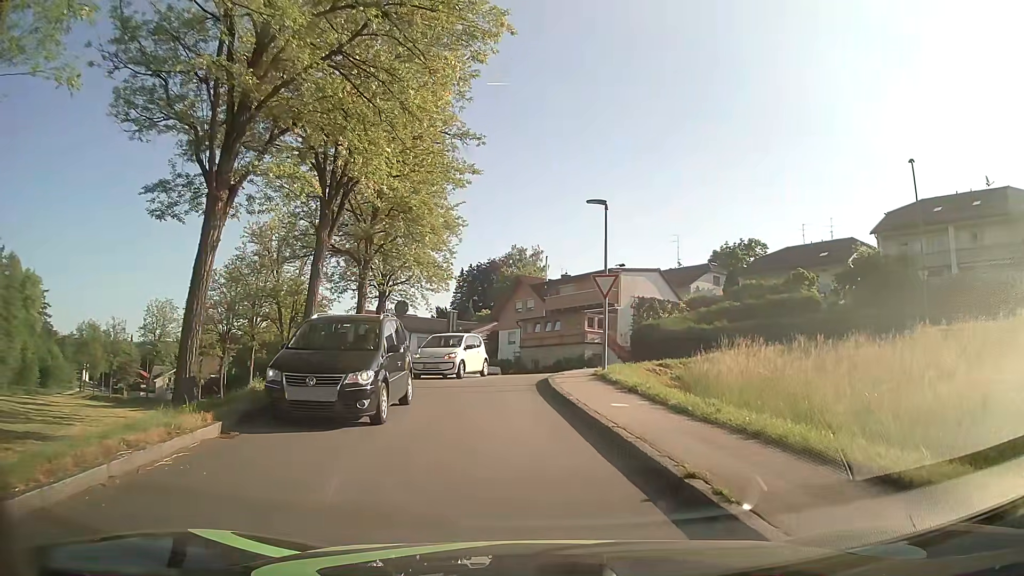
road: residential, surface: asphalt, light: Day
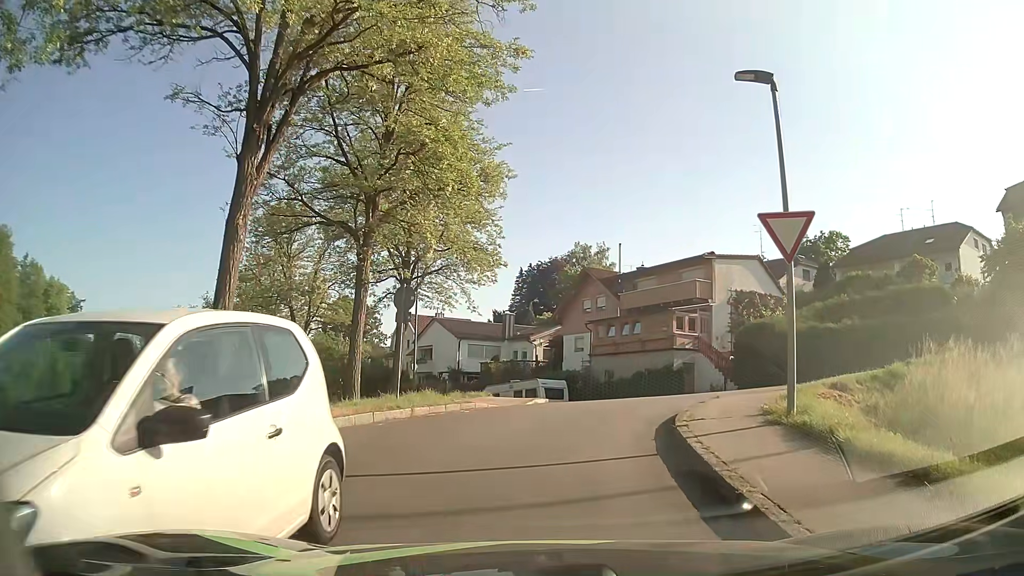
(-0.4, +10.0) m; -6°
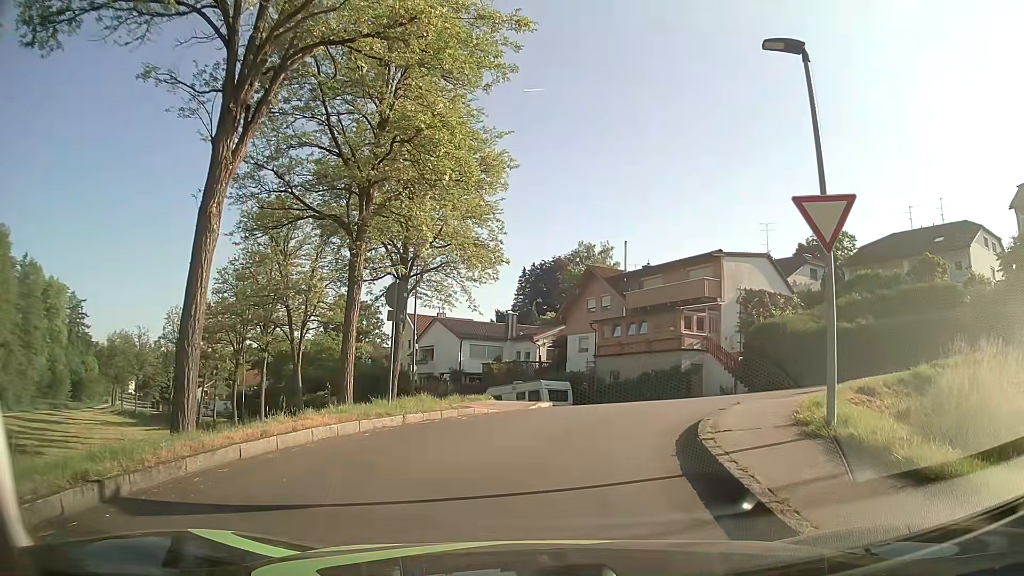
(0.0, +1.1) m; +1°
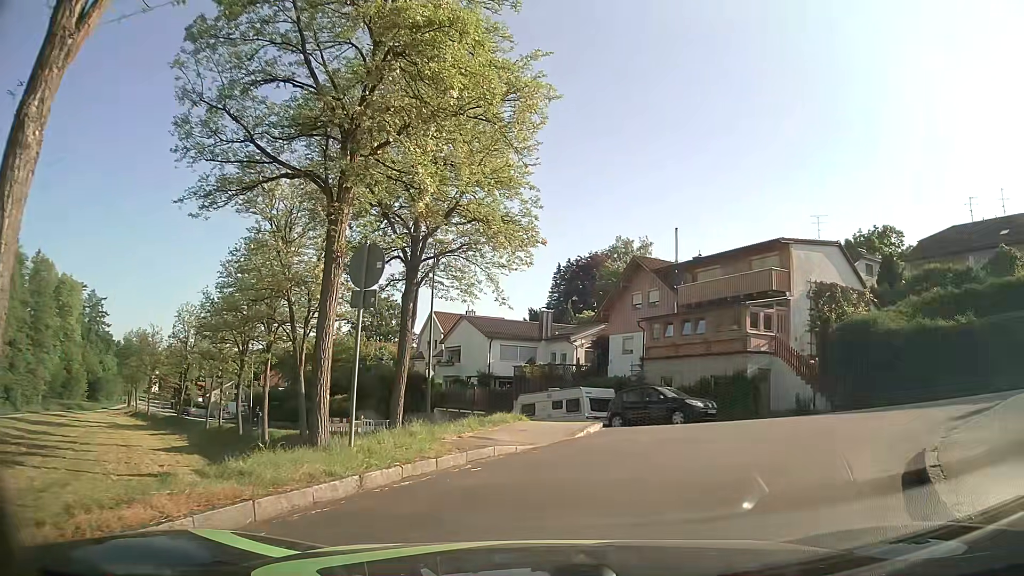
(-0.3, +5.8) m; -3°
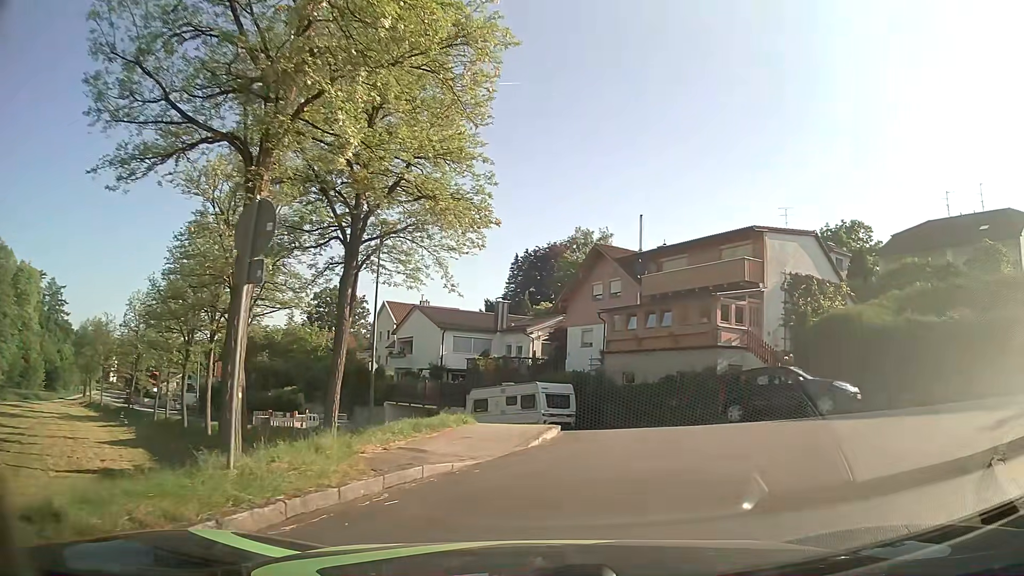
(+0.1, +2.2) m; +5°
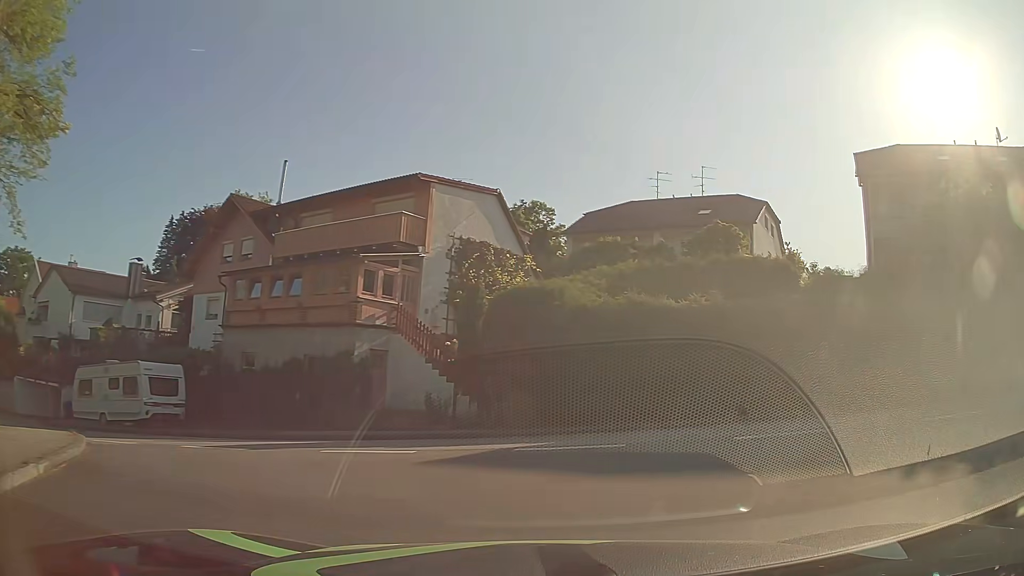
(+1.5, +6.7) m; +29°
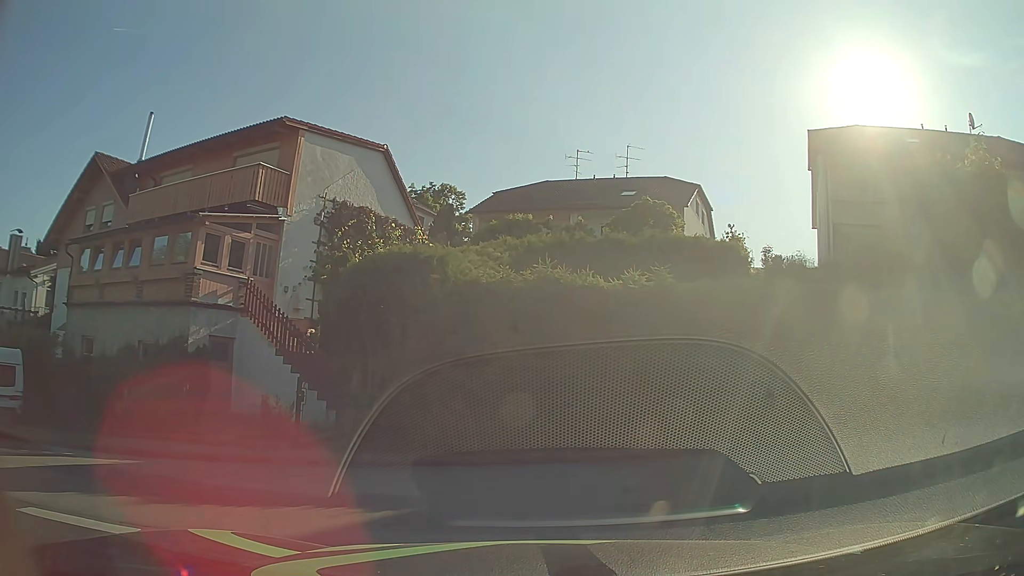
(+0.4, +4.8) m; +6°
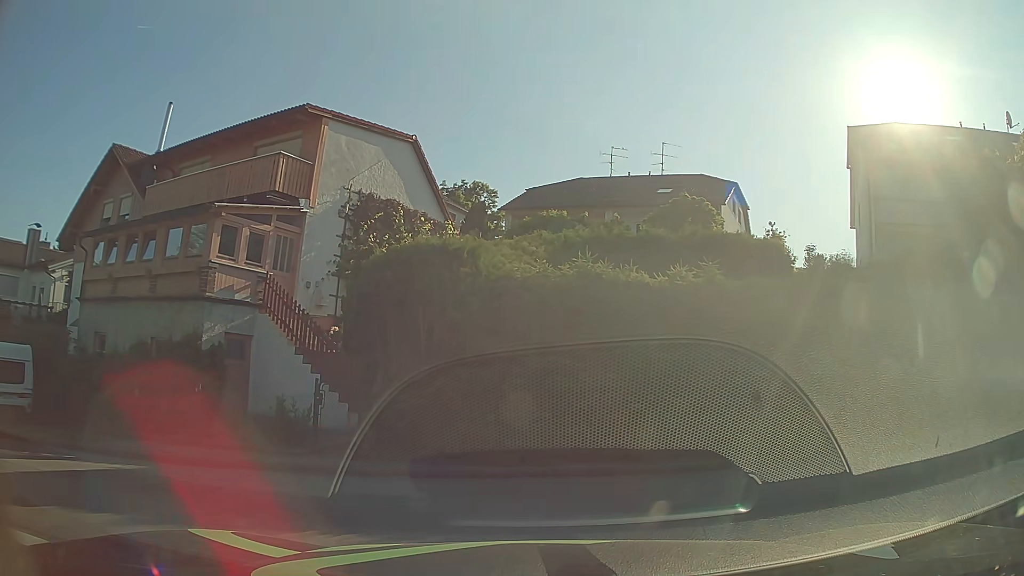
(0.0, +1.0) m; -2°
